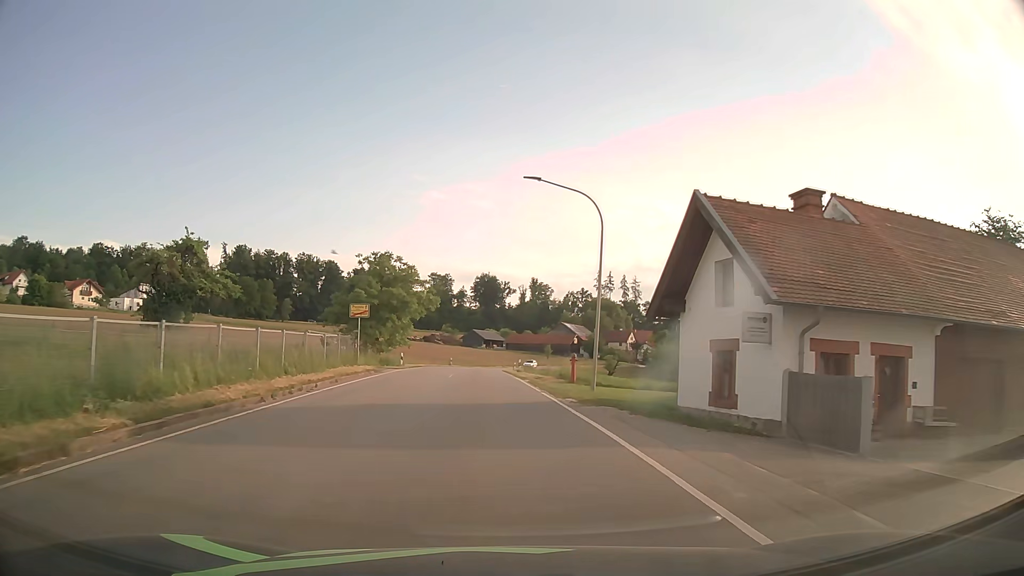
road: tertiary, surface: asphalt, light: Day
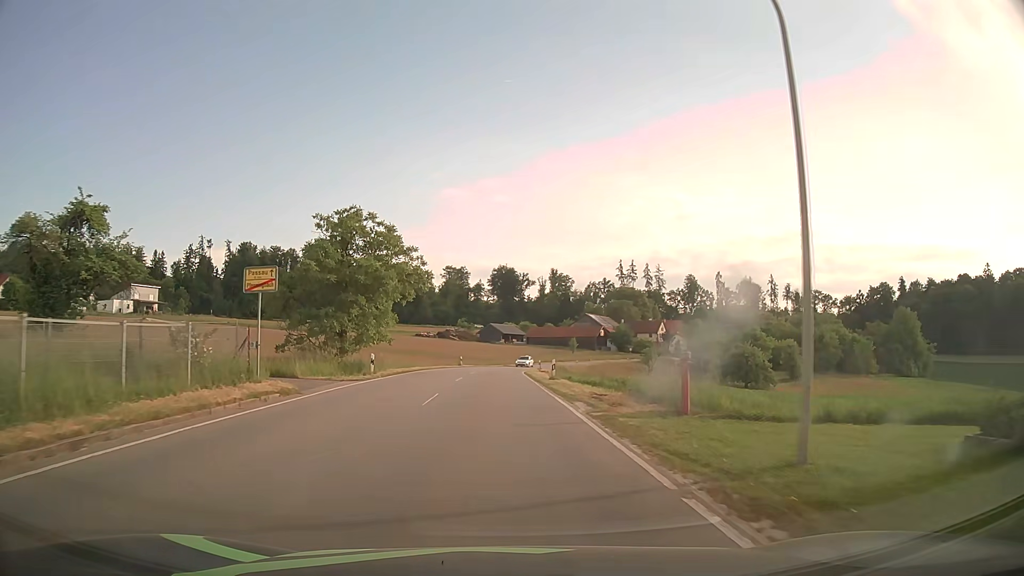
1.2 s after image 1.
(-0.2, +15.8) m; -1°
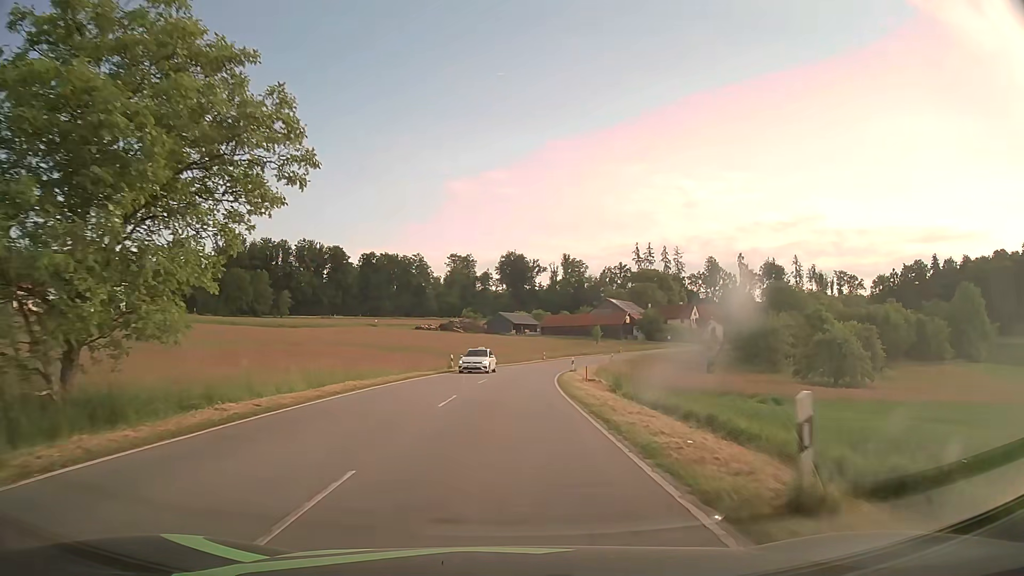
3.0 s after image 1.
(-0.4, +24.0) m; -1°
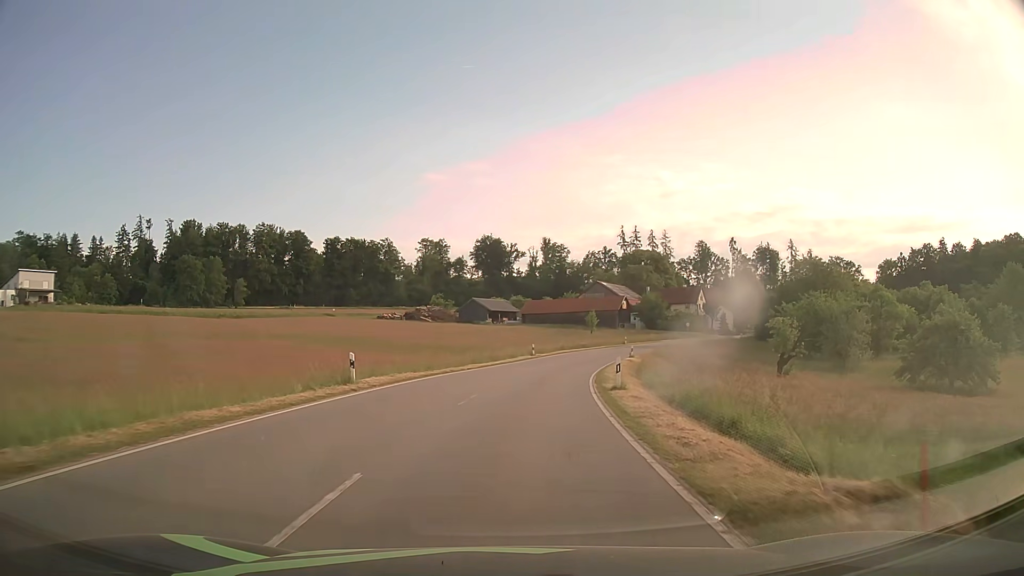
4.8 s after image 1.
(+0.3, +24.3) m; +2°
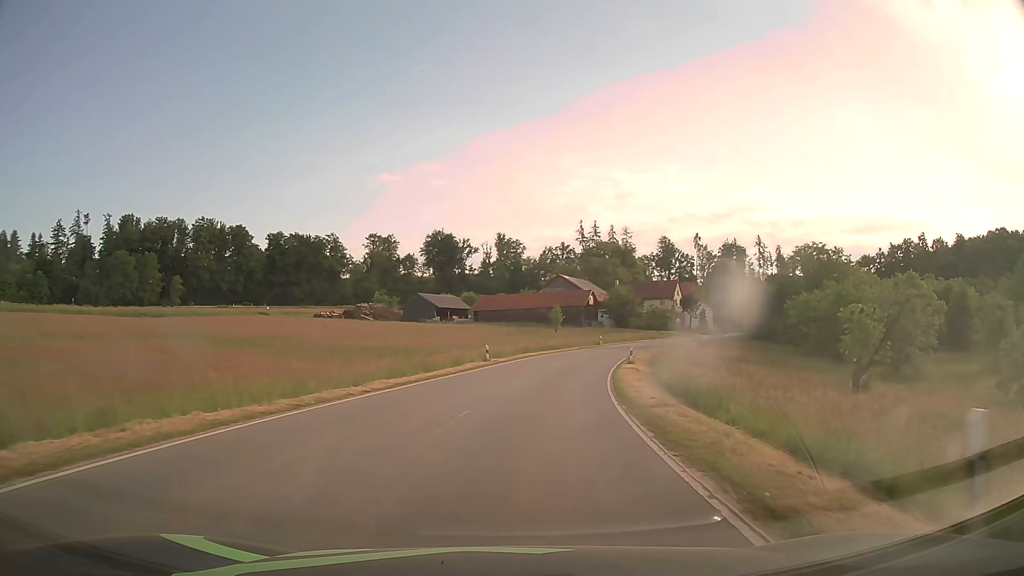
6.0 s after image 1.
(+0.5, +17.0) m; +4°
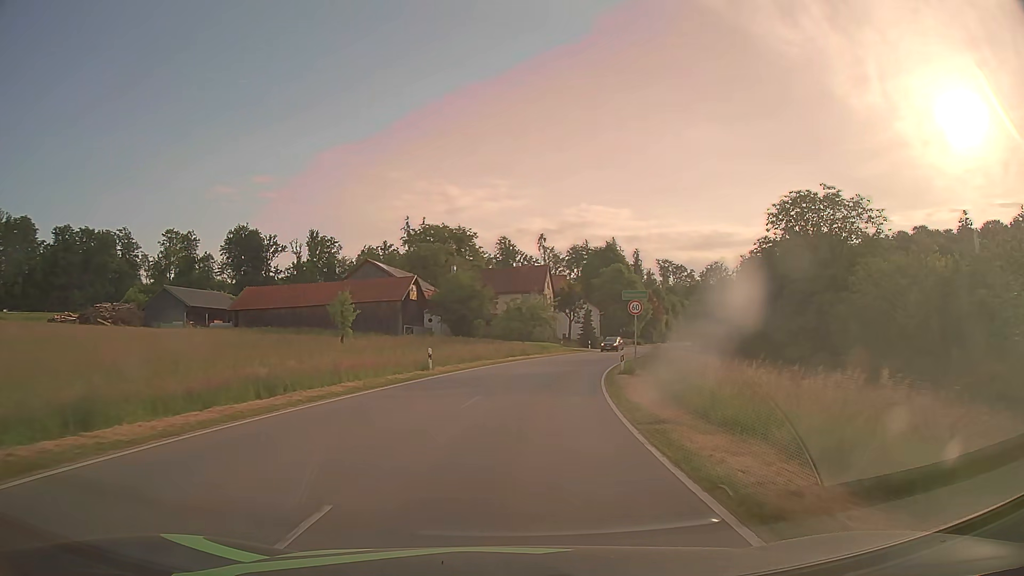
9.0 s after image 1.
(+5.7, +44.0) m; +15°
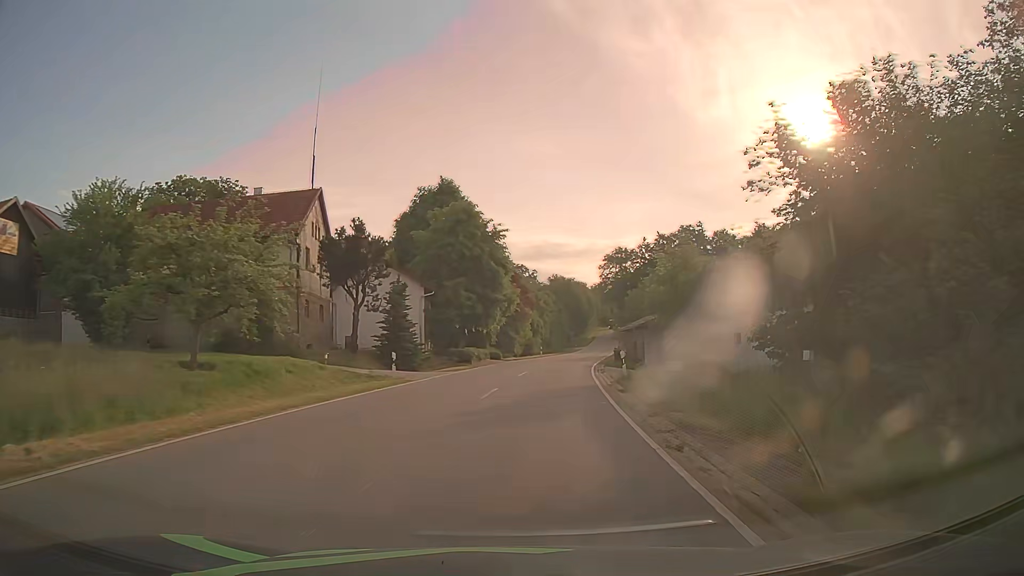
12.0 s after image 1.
(+5.9, +44.4) m; +14°
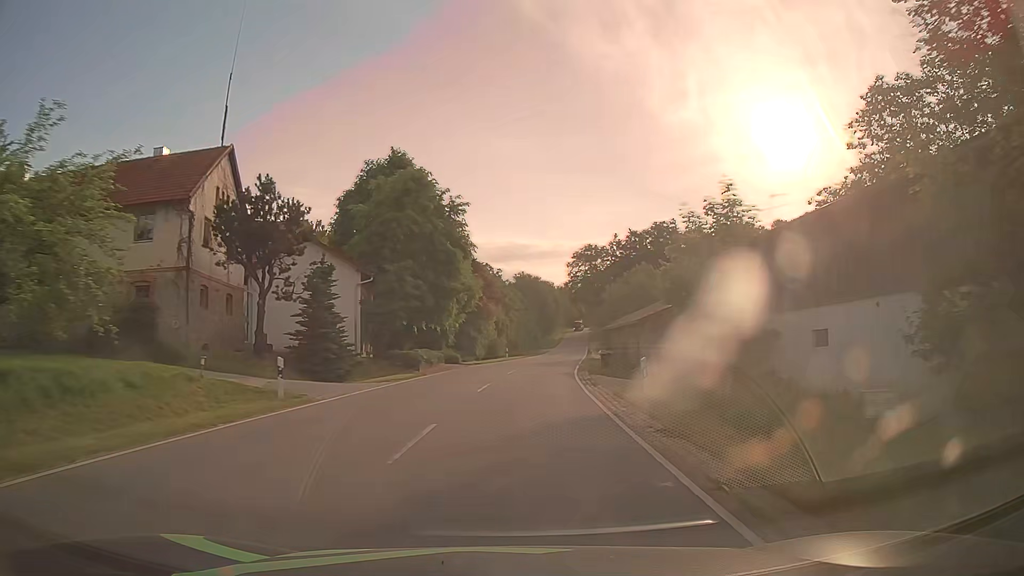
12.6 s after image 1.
(+0.2, +9.0) m; +3°
(0, +10) (+1, +20) (+2, +30) (+3, +40) (+4, +50) (+5, +60) (+7, +70) (+8, +80) (+9, +89) (+11, +99) m
